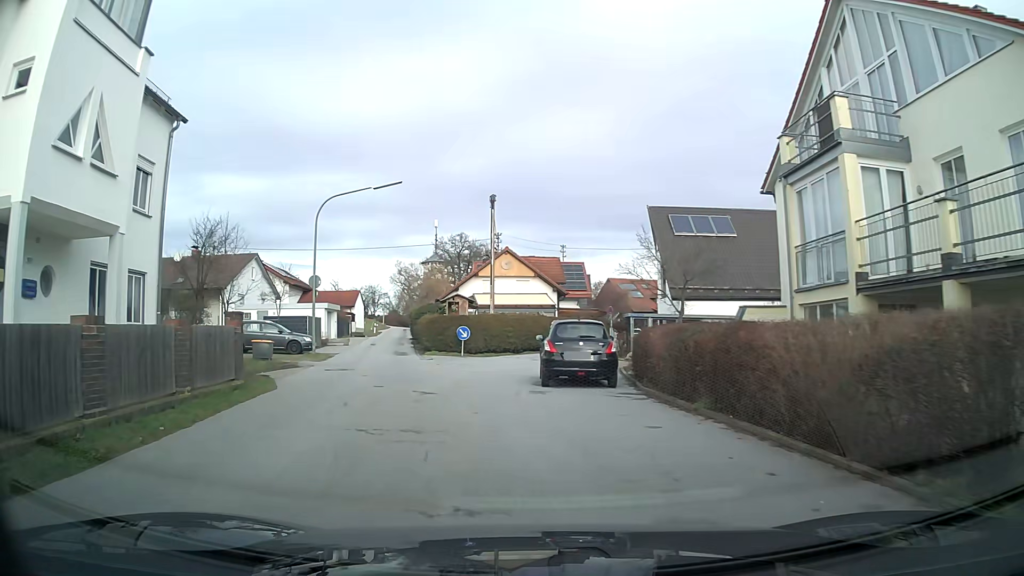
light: Day
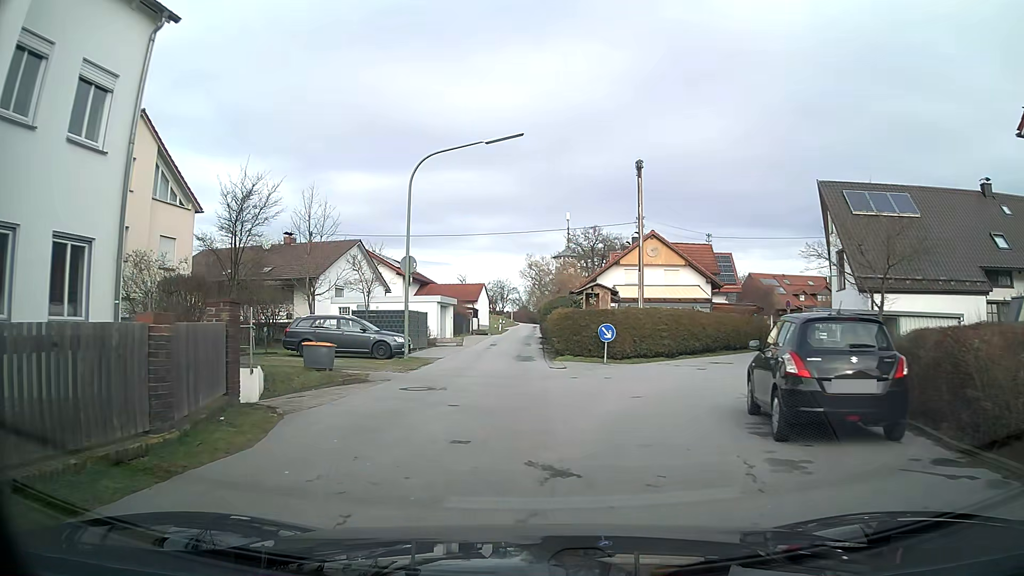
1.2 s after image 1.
(-0.6, +7.3) m; -7°
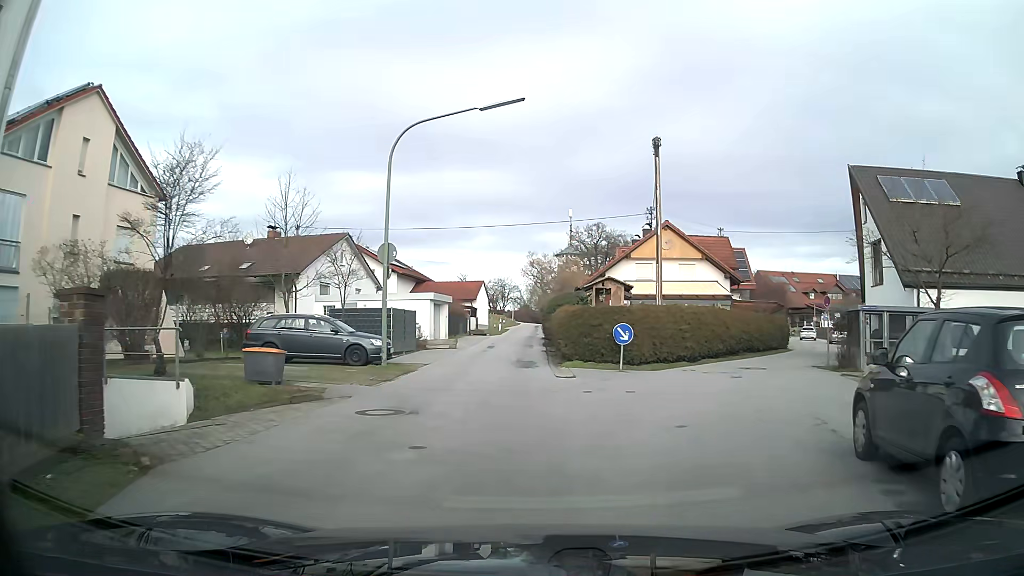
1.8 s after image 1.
(0.0, +3.7) m; +2°
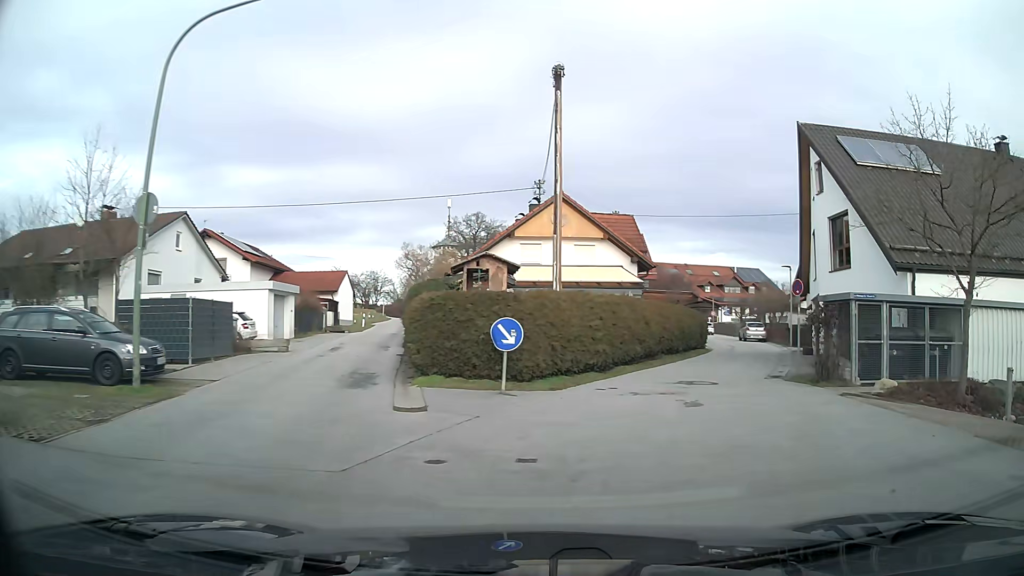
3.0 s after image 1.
(+0.6, +7.2) m; +11°
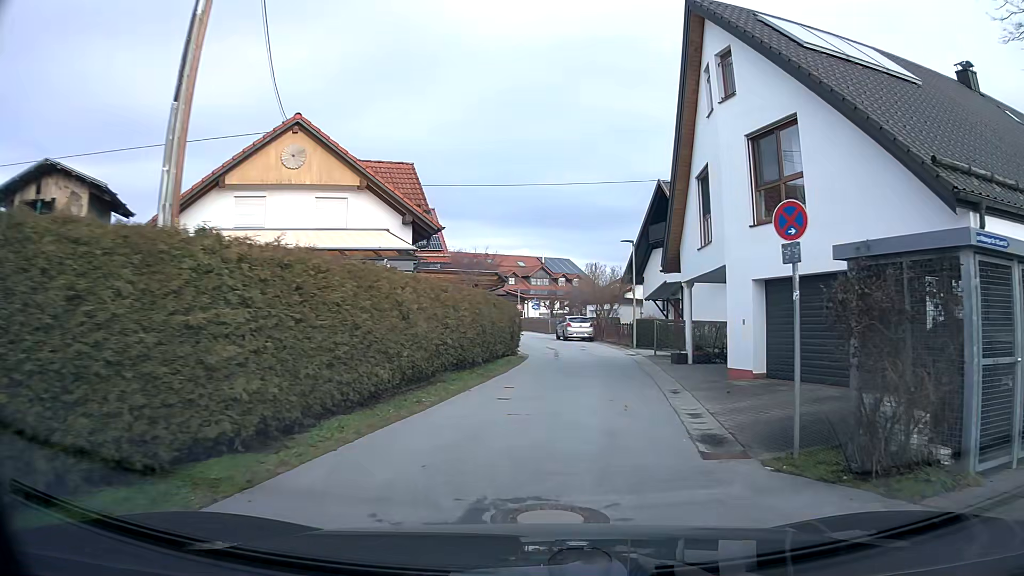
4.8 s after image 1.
(+1.7, +11.0) m; +15°
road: unclassified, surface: asphalt
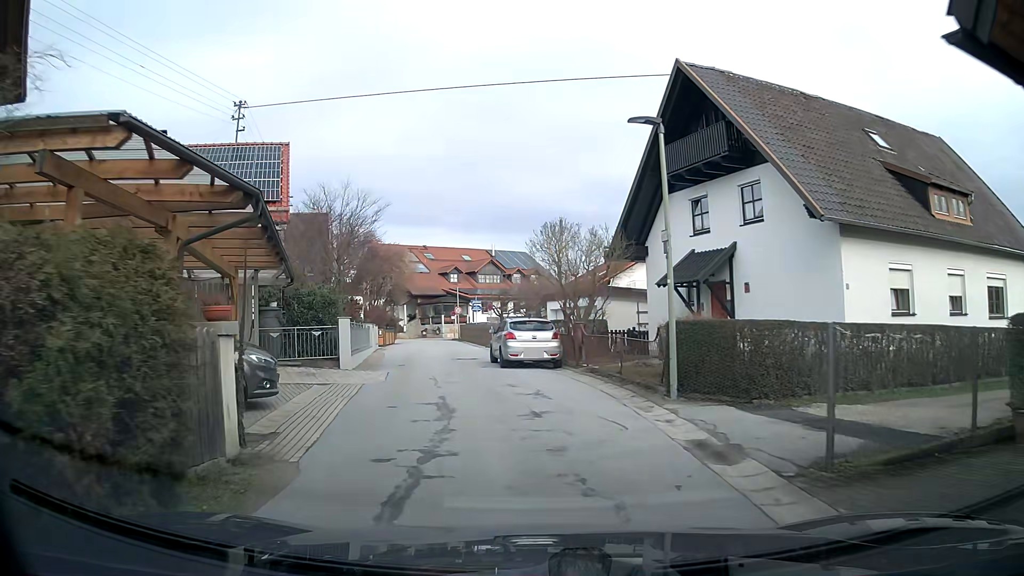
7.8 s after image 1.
(+1.0, +19.1) m; 0°
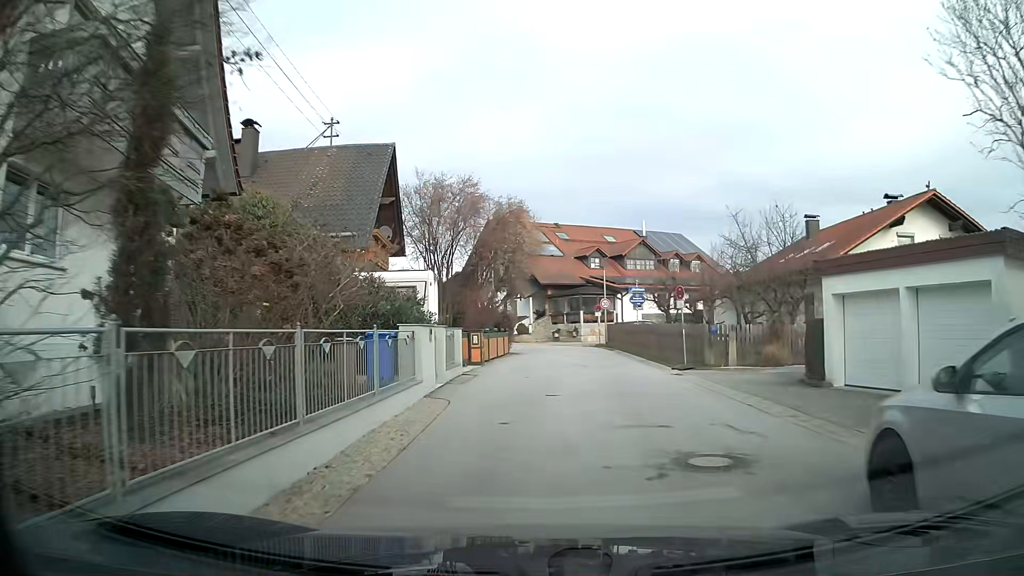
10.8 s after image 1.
(-2.2, +18.0) m; -8°
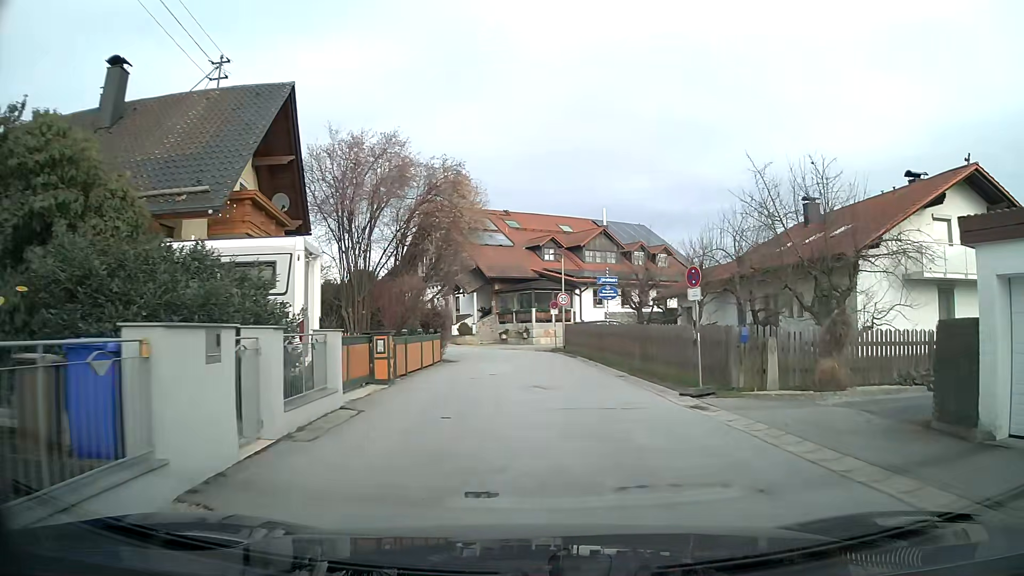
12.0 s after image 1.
(+0.2, +7.3) m; +4°
(0, +10) (0, +20) (-2, +30) (-6, +39) (-12, +47) (-18, +55) (-22, +64) (-23, +74) (-19, +83) (-13, +91) m
